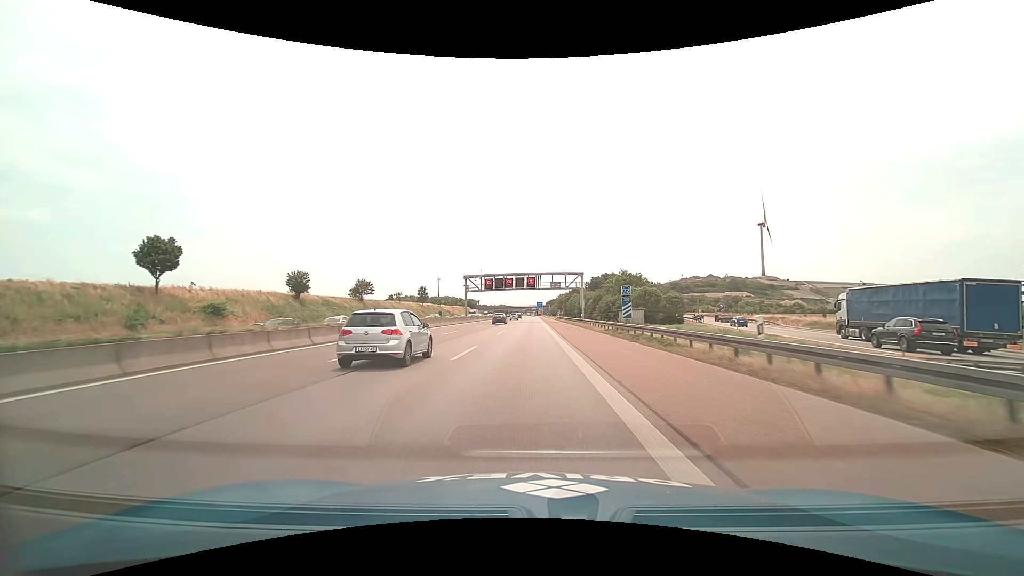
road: motorway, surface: asphalt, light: Day
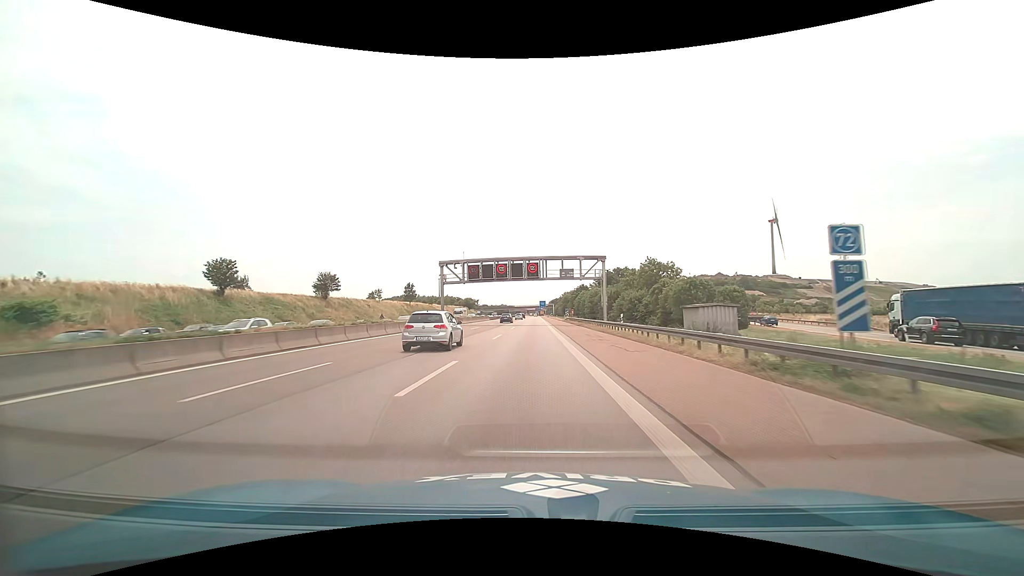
(-0.1, +24.6) m; 0°
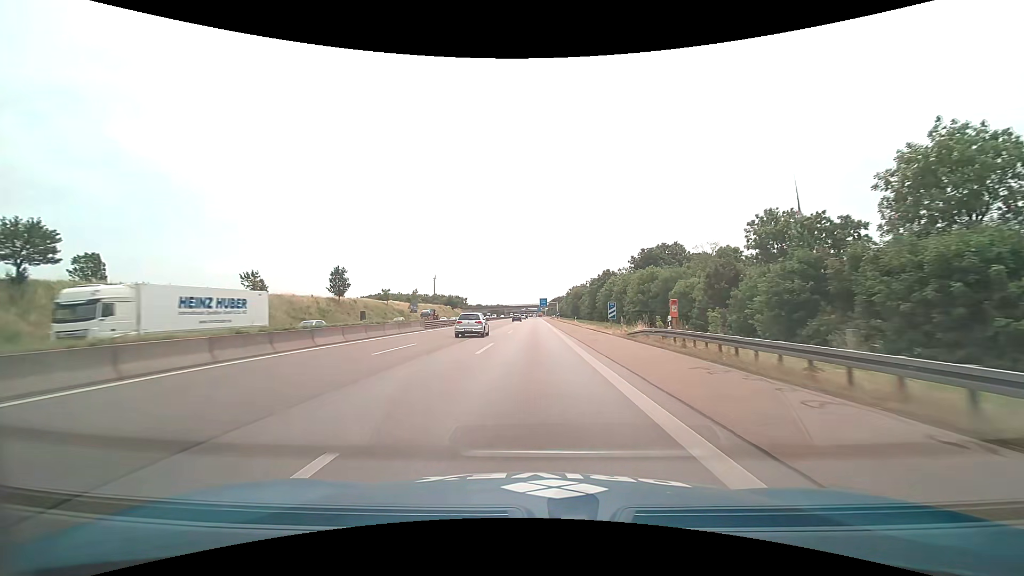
(+0.1, +64.6) m; 0°
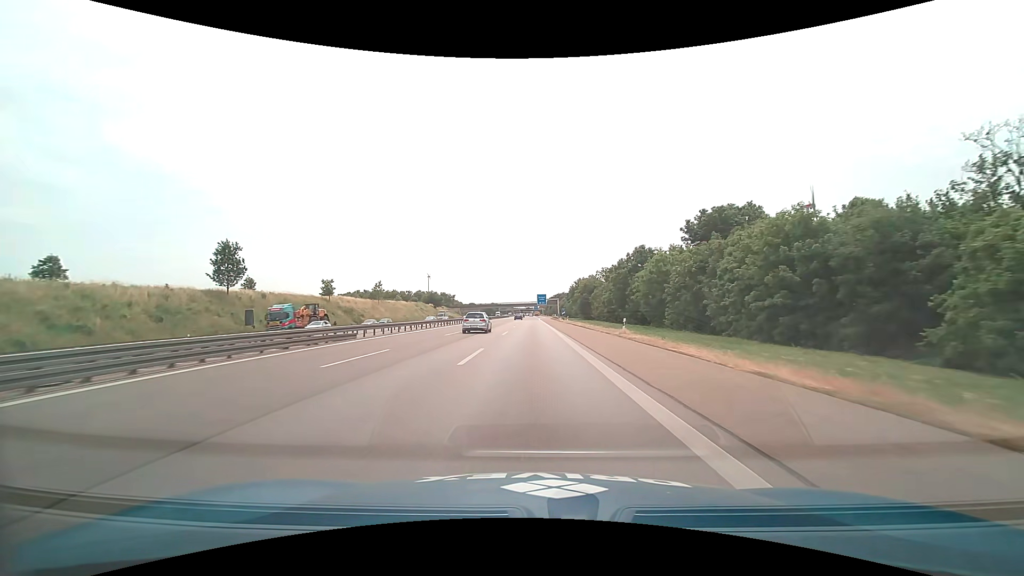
(+0.1, +40.8) m; 0°
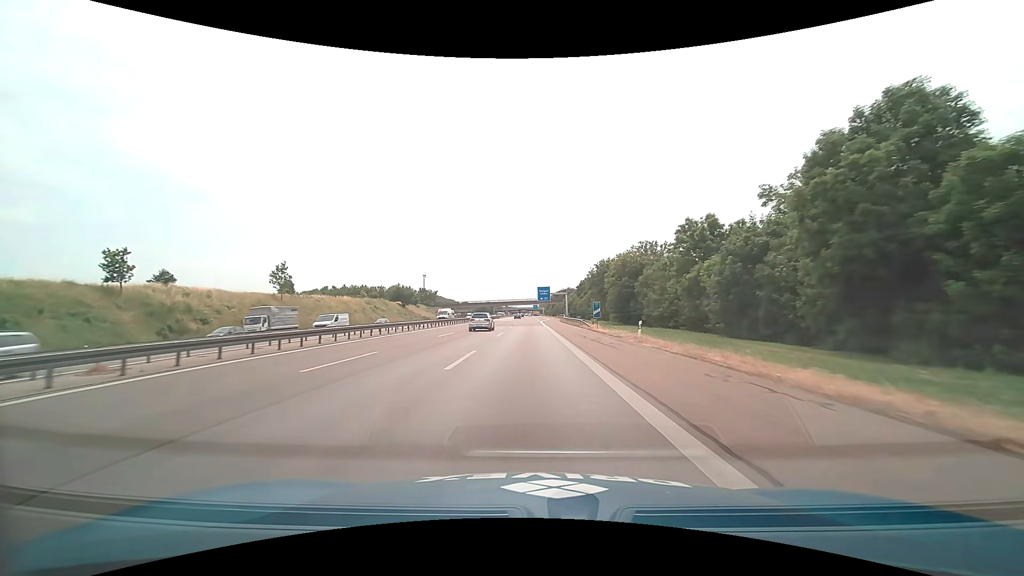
(+0.1, +56.3) m; 0°
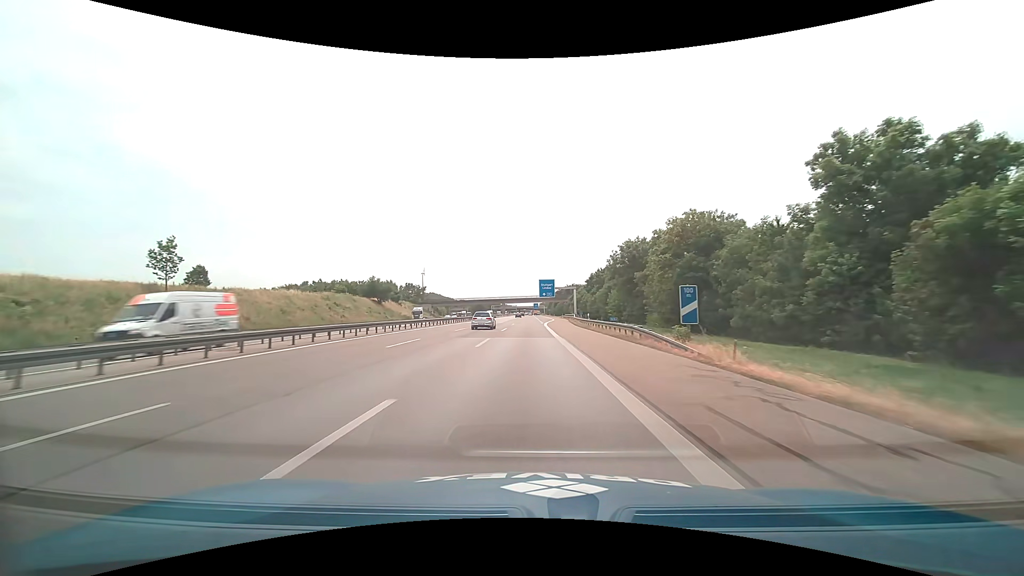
(0.0, +28.7) m; 0°
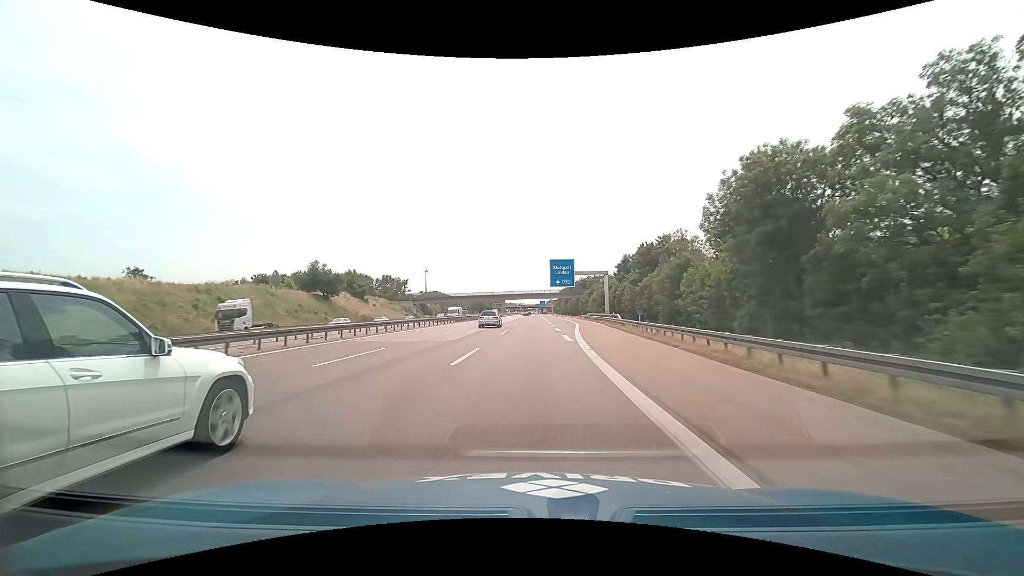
(-0.3, +43.7) m; -1°
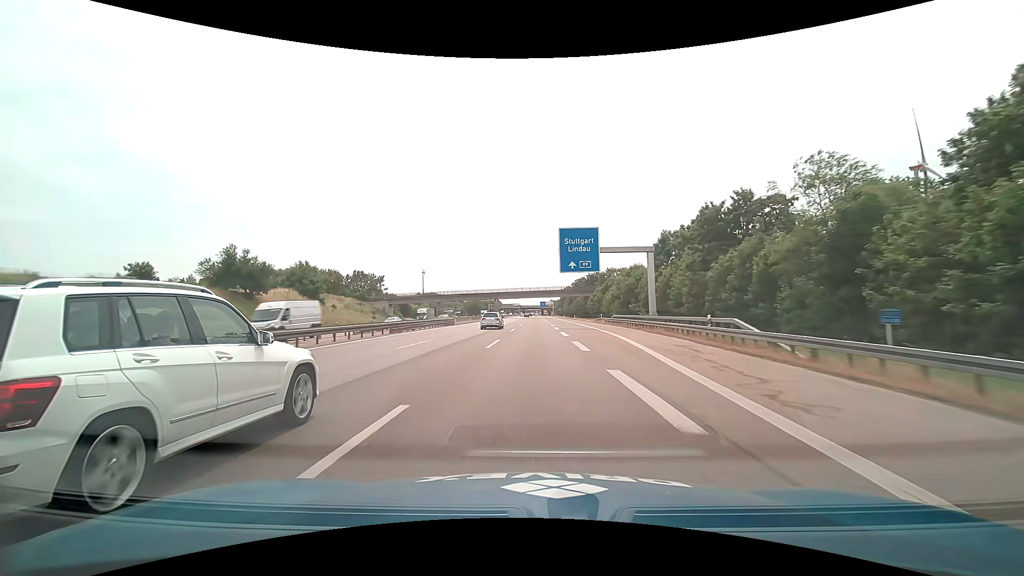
(0.0, +29.5) m; 0°
(0, +10) (0, +20) (0, +30) (0, +40) (0, +50) (0, +60) (0, +70) (0, +80) (+1, +90) (+1, +100) m
